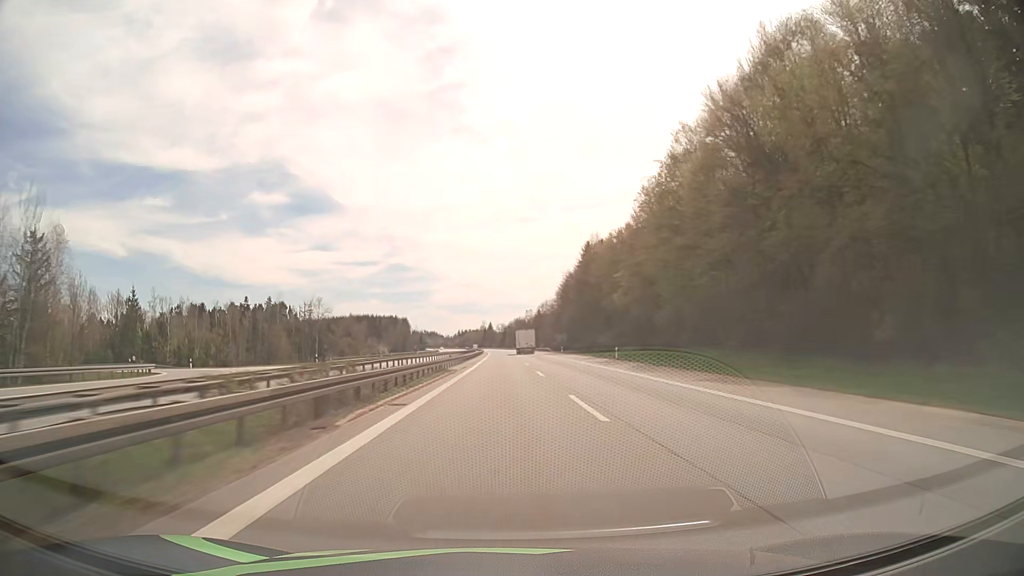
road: motorway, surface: asphalt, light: Day
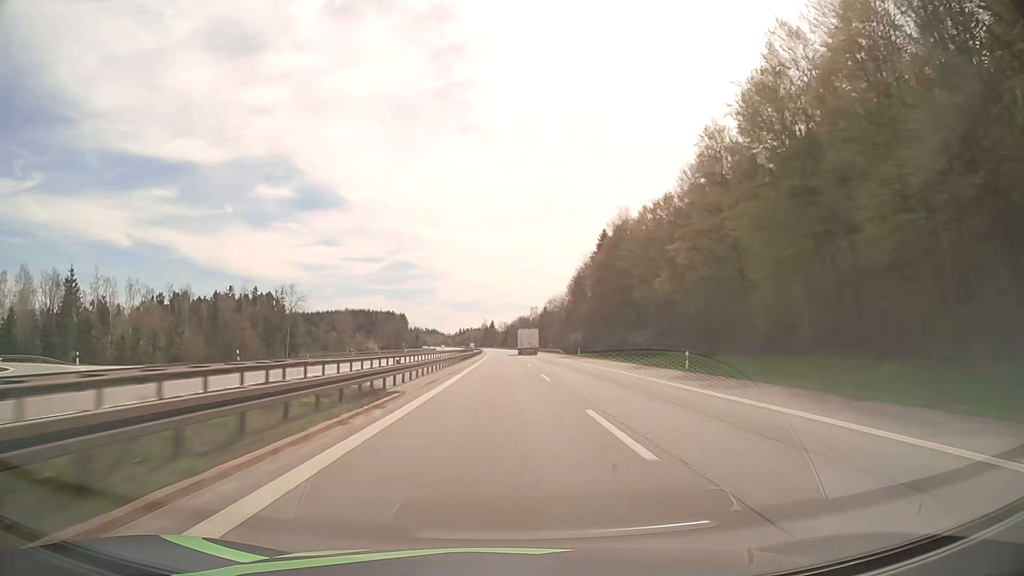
(-0.1, +21.9) m; 0°
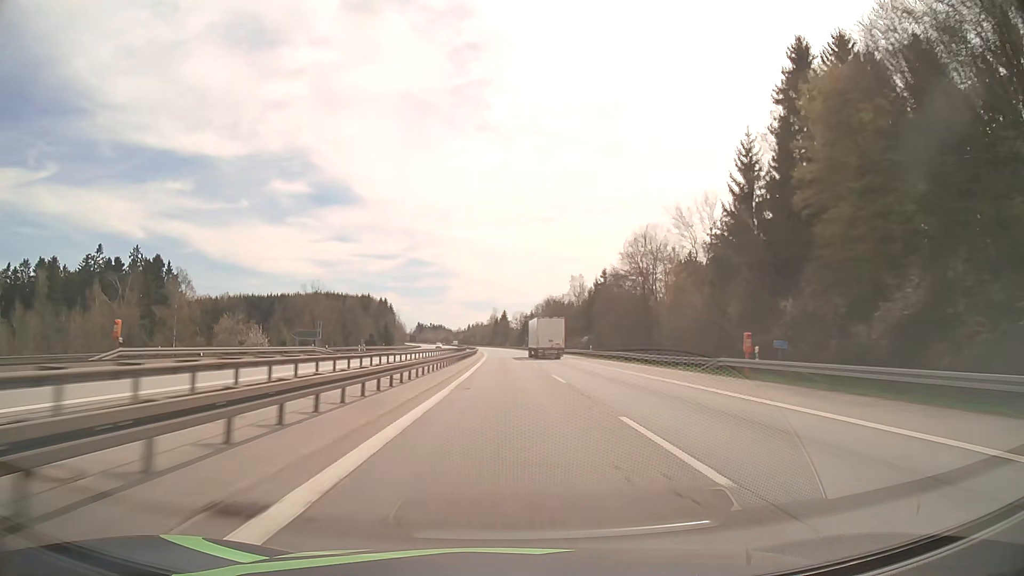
(-0.7, +109.1) m; -1°
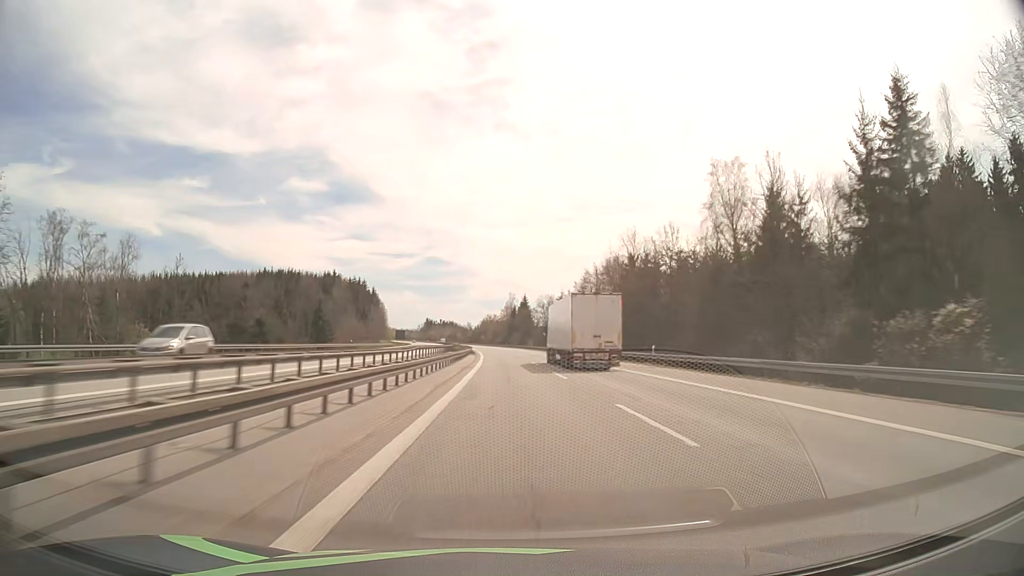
(-1.1, +86.7) m; -2°
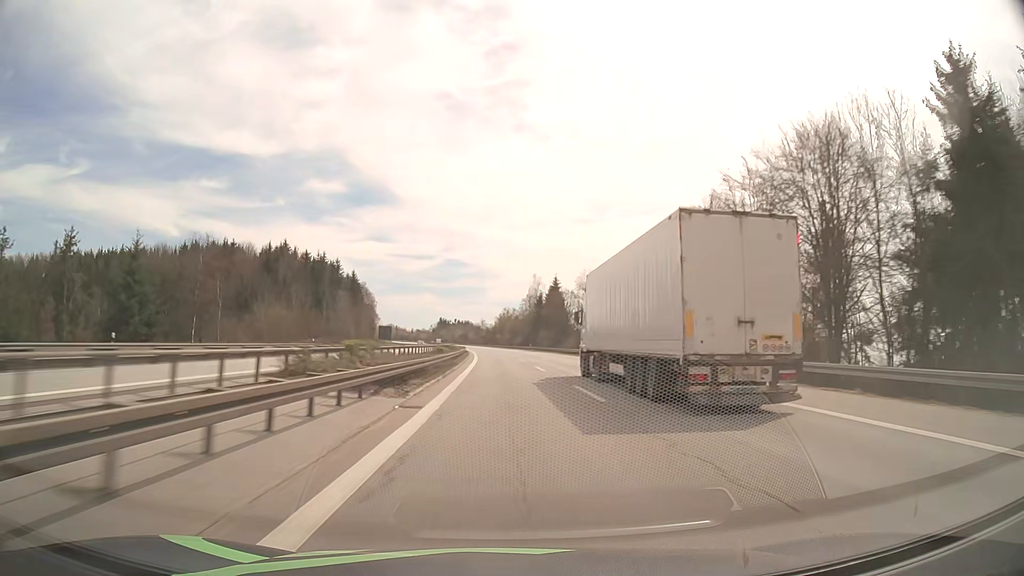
(-0.6, +64.6) m; -1°
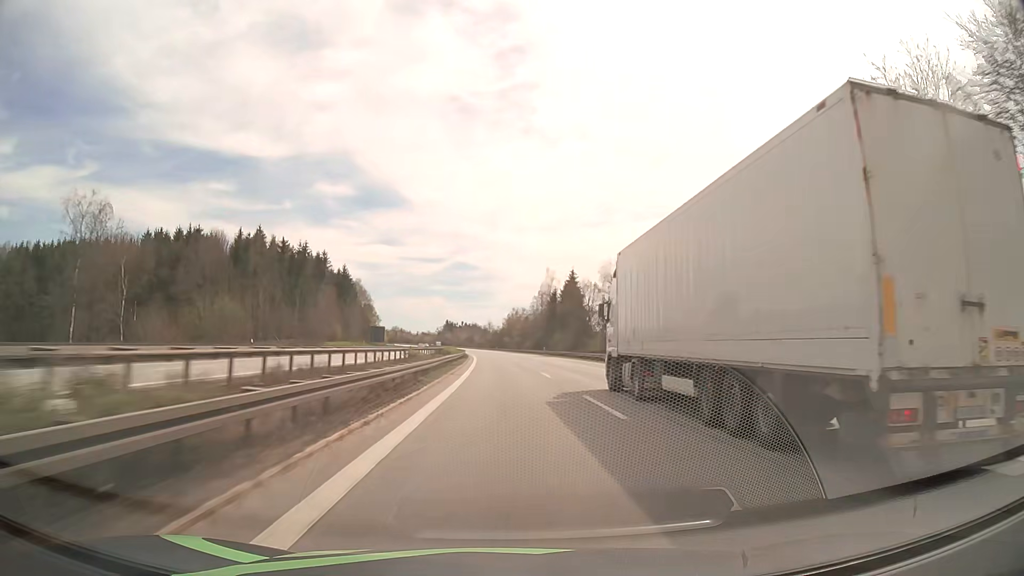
(-0.1, +21.5) m; -1°
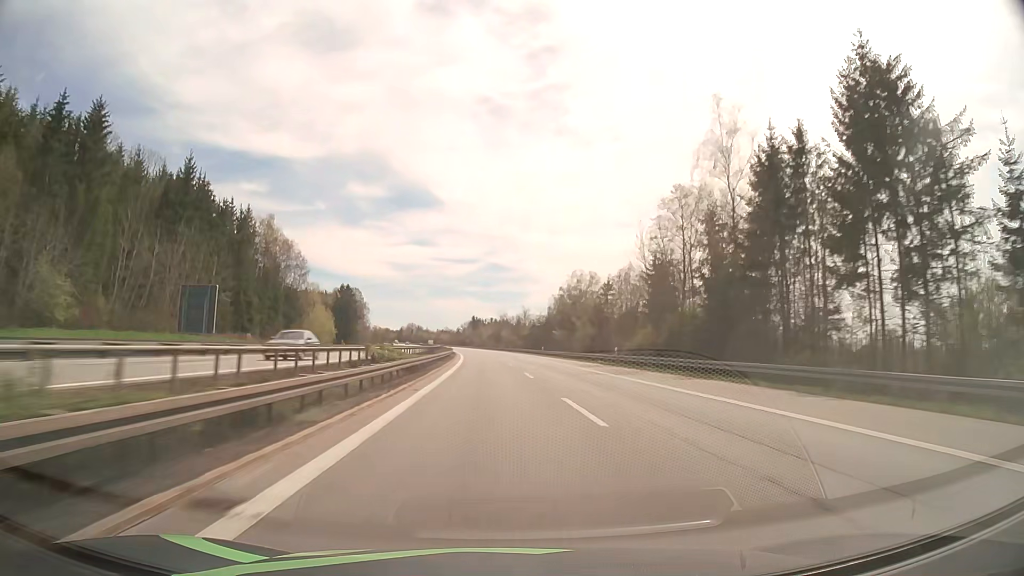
(-3.2, +106.6) m; -3°
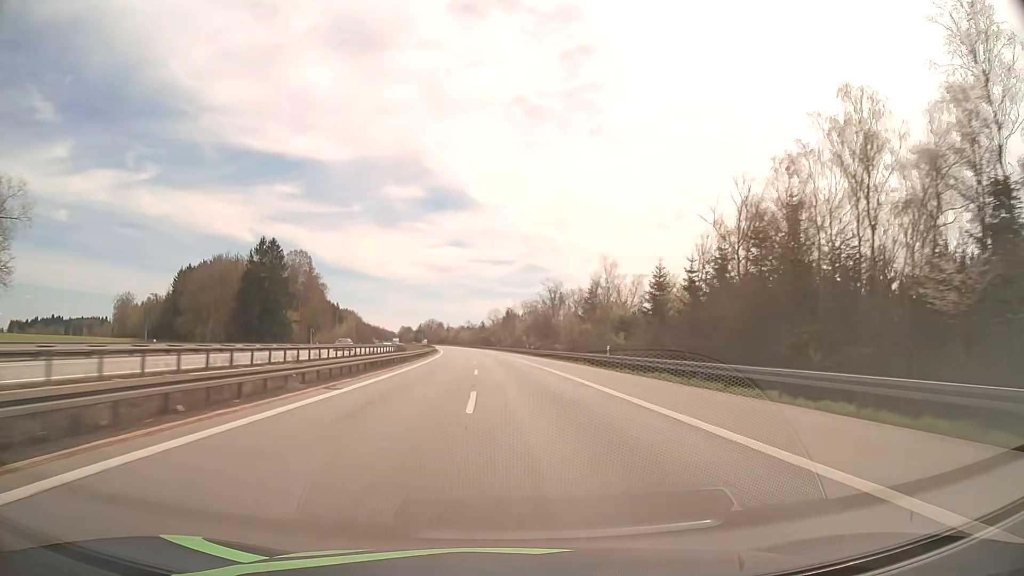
(-2.4, +105.5) m; -3°
(0, +10) (0, +20) (0, +30) (-1, +40) (-1, +50) (-1, +60) (-2, +70) (-2, +80) (-3, +90) (-4, +100) m
